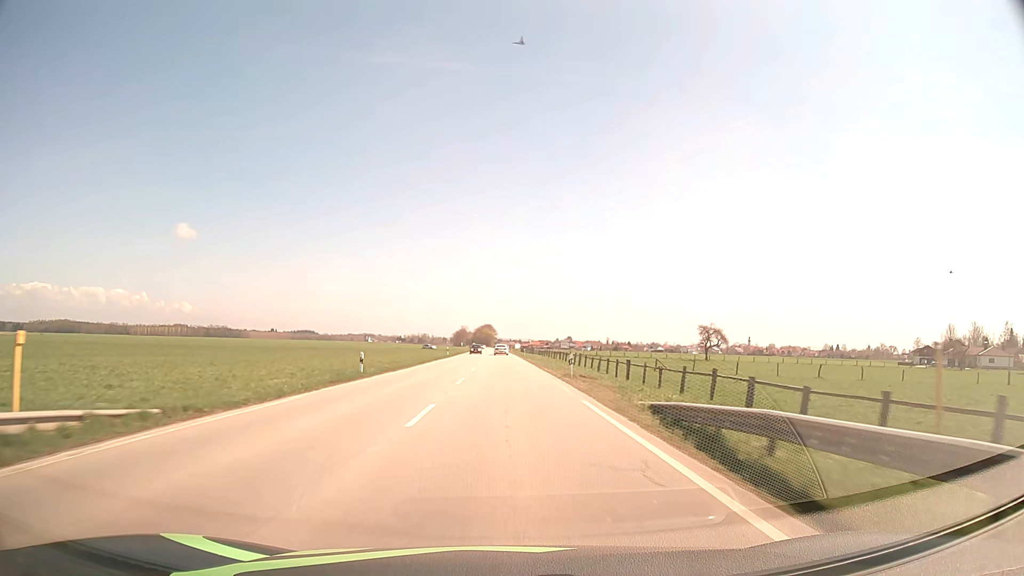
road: secondary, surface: asphalt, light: Day
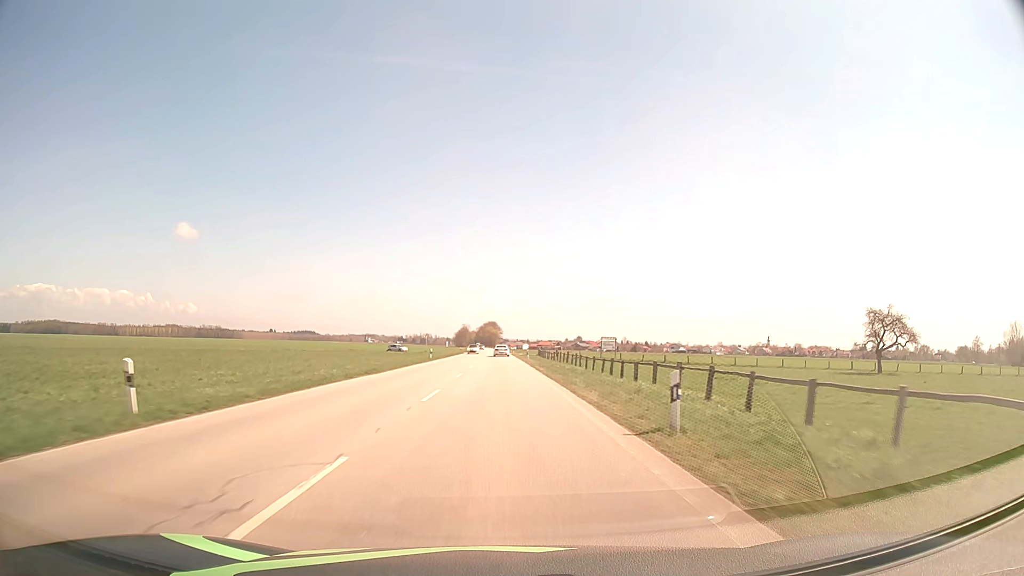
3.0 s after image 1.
(-0.3, +68.3) m; -1°
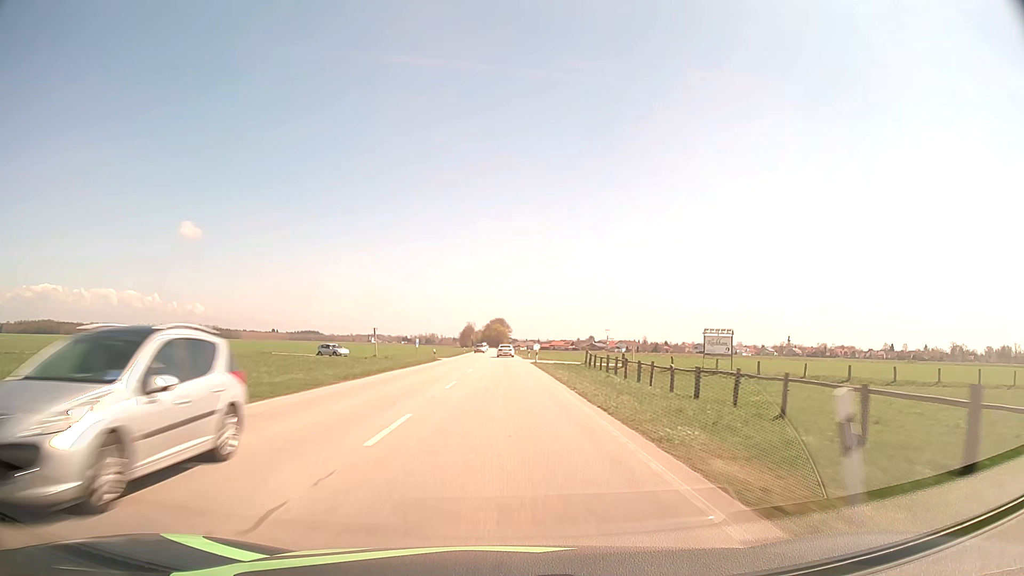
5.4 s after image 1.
(-0.4, +55.7) m; -1°
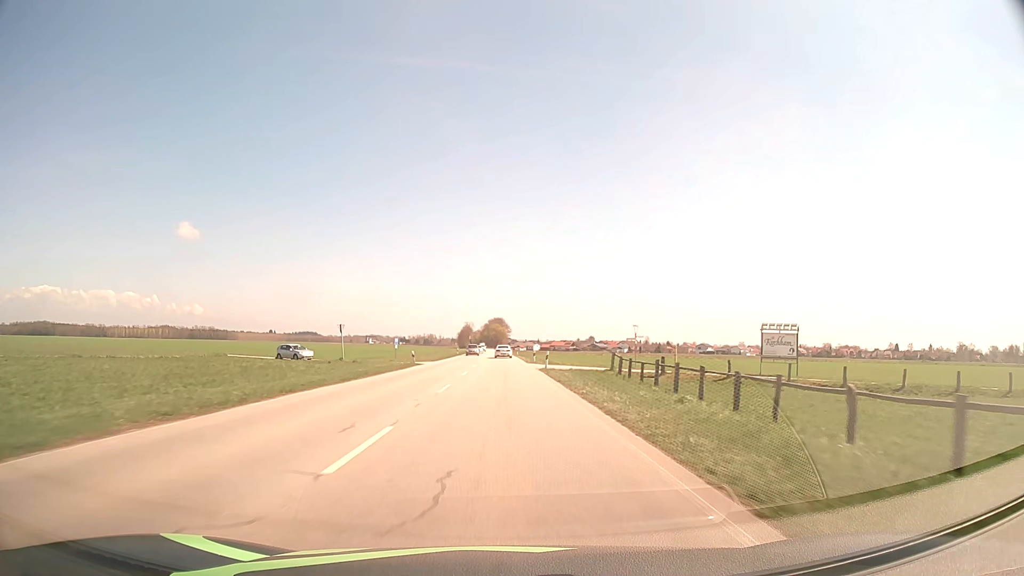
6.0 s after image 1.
(0.0, +14.1) m; 0°
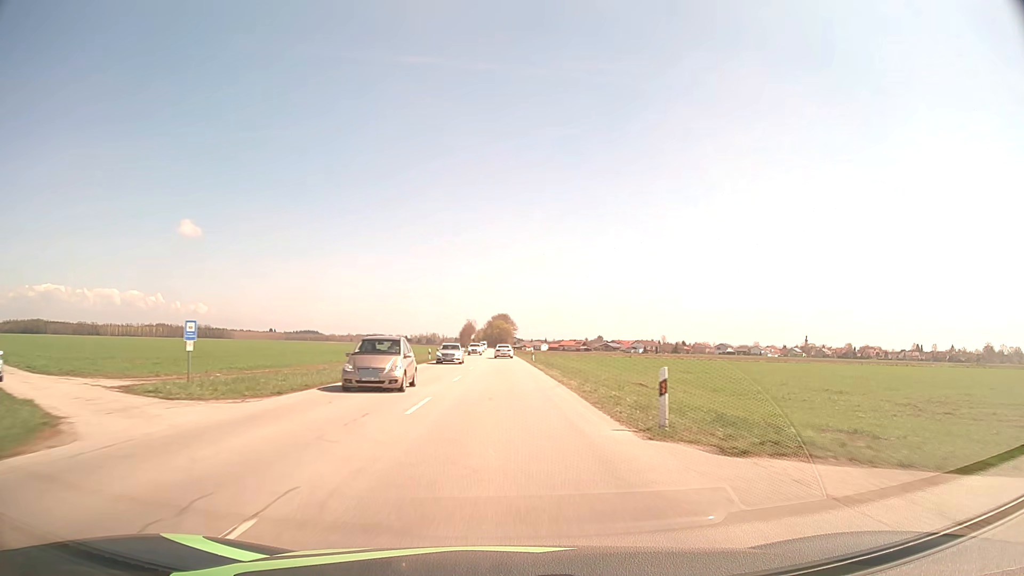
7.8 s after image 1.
(-0.2, +42.5) m; 0°
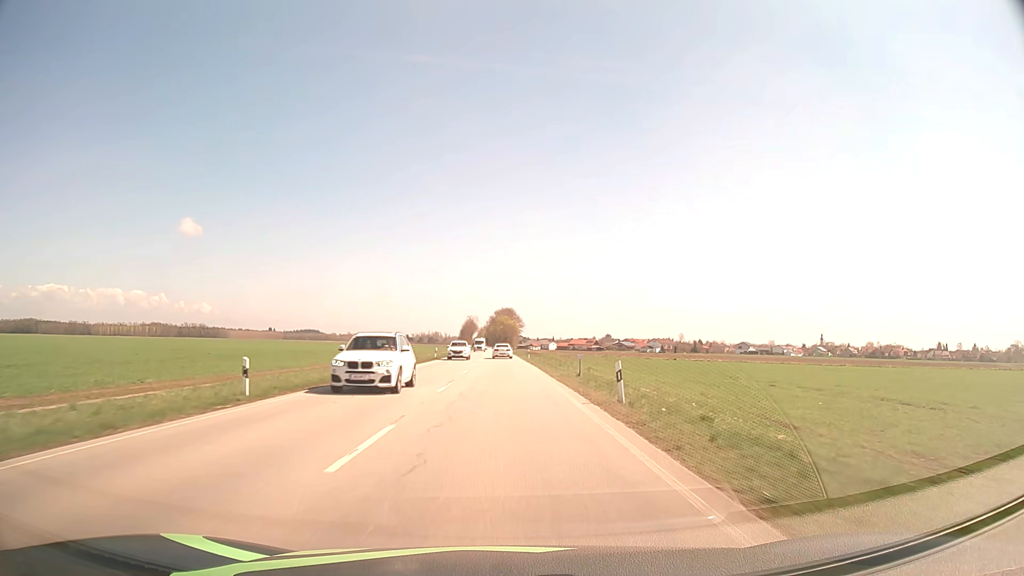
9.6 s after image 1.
(-0.2, +42.5) m; 0°
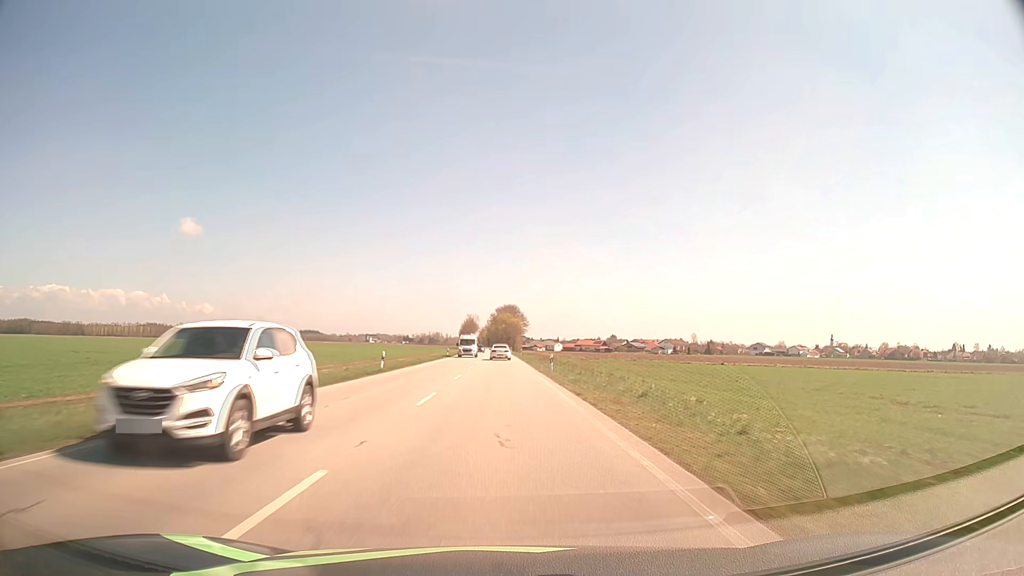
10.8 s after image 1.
(0.0, +28.3) m; 0°
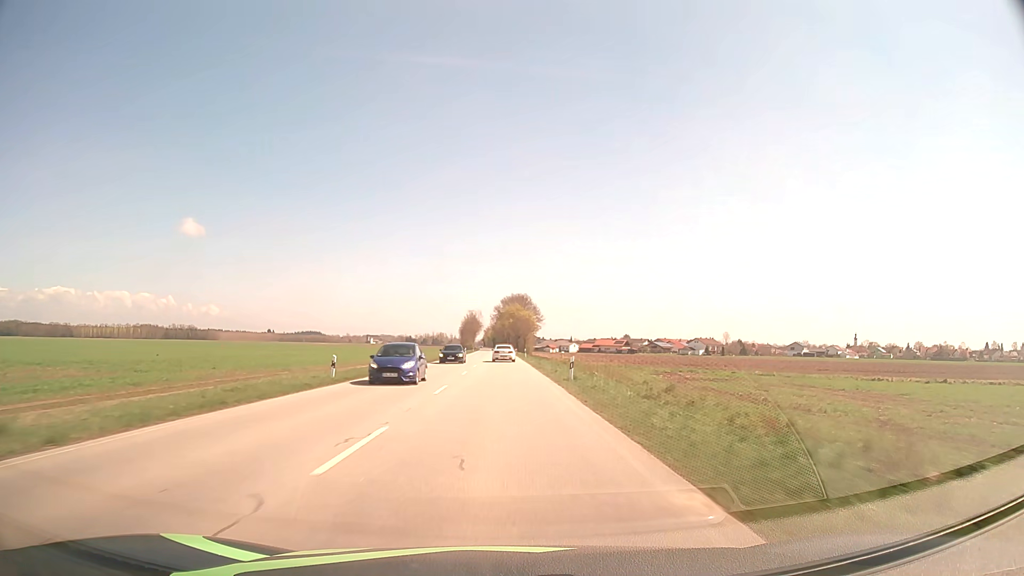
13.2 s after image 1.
(-0.2, +56.8) m; -1°
(0, +10) (0, +20) (0, +30) (0, +40) (0, +50) (-1, +60) (-1, +70) (-1, +80) (-1, +90) (-1, +100) m
